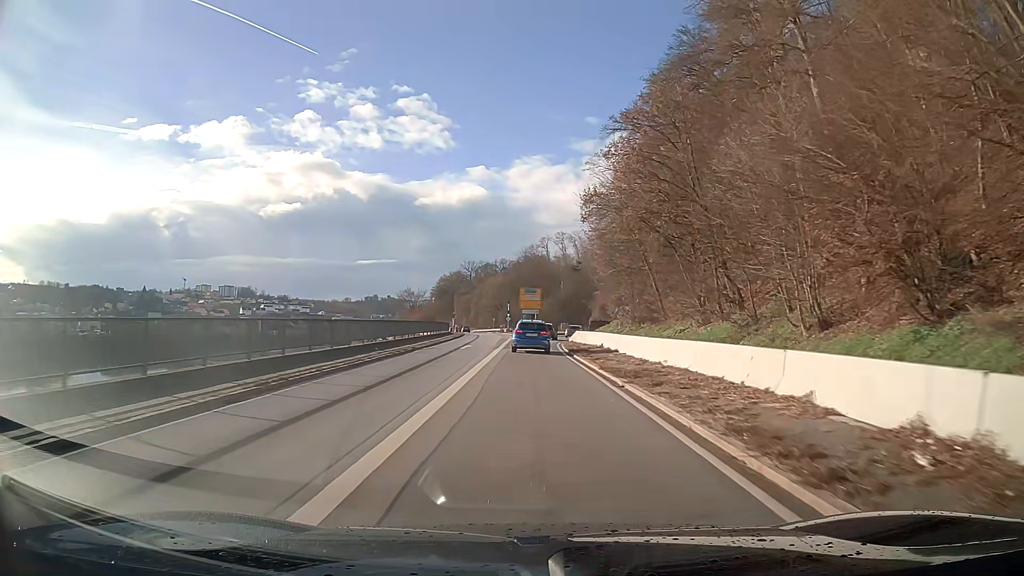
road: primary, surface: asphalt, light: Day
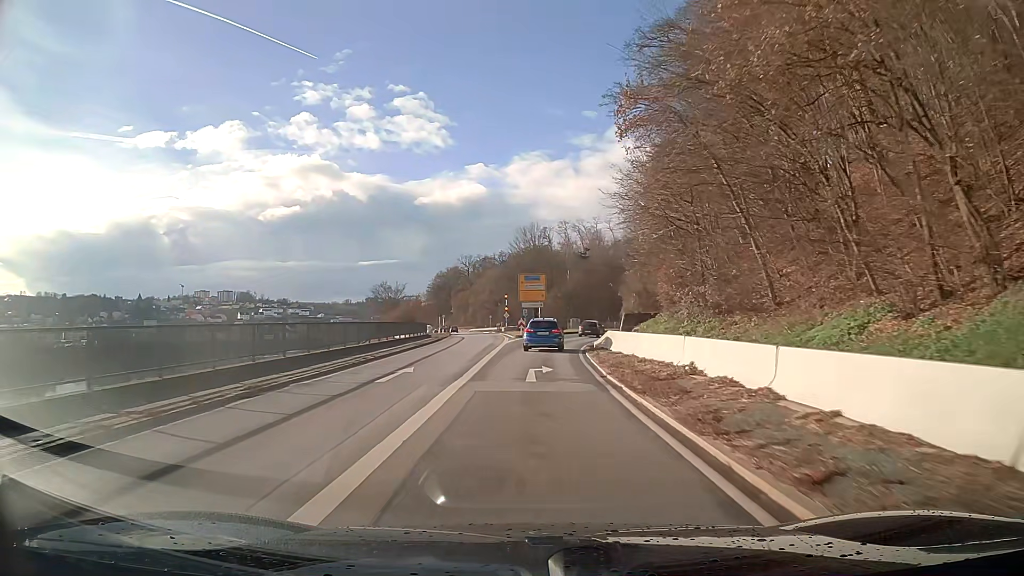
(0.0, +19.1) m; 0°
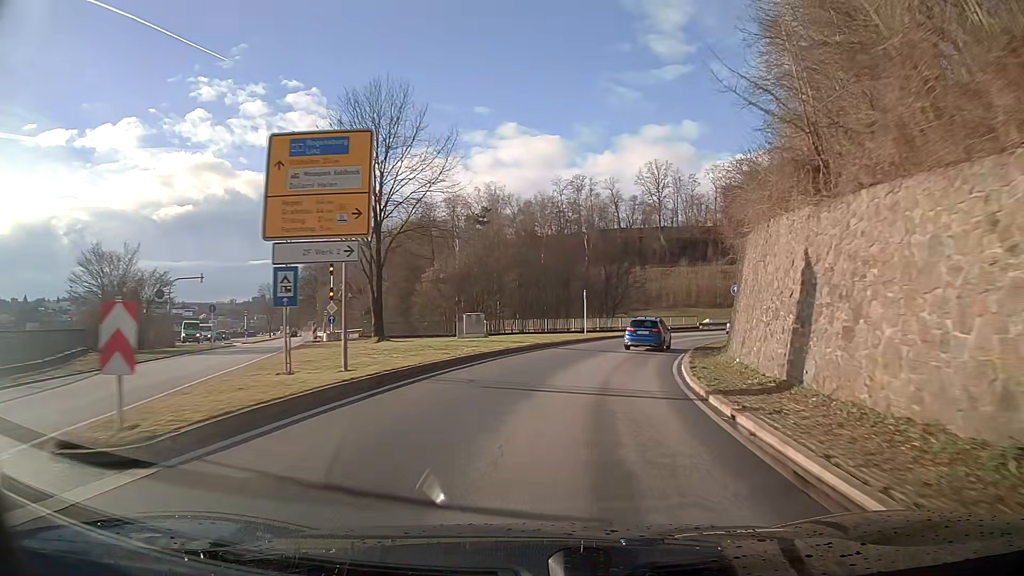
(+2.9, +46.9) m; +12°
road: primary_link
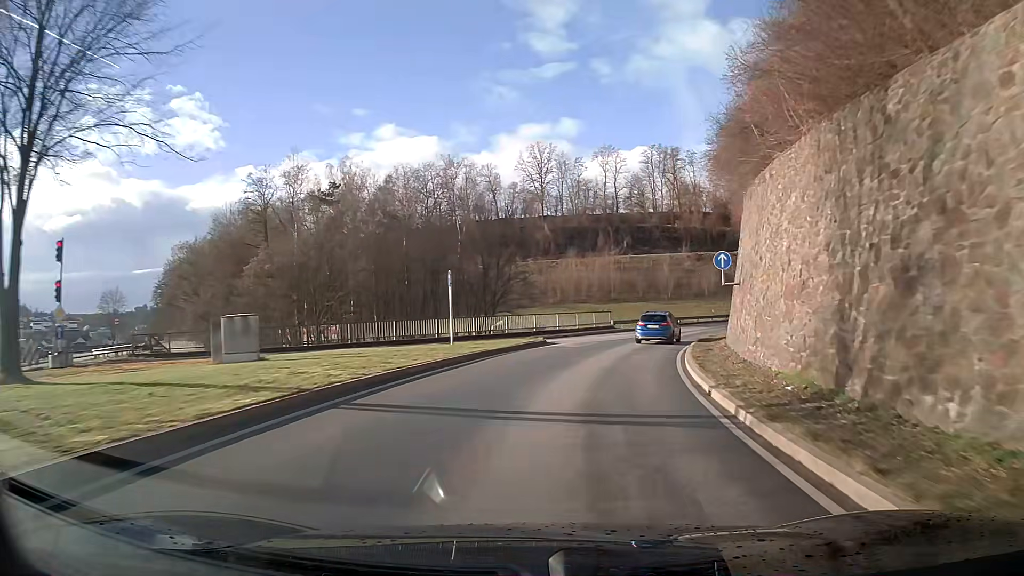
(+1.6, +18.2) m; +10°
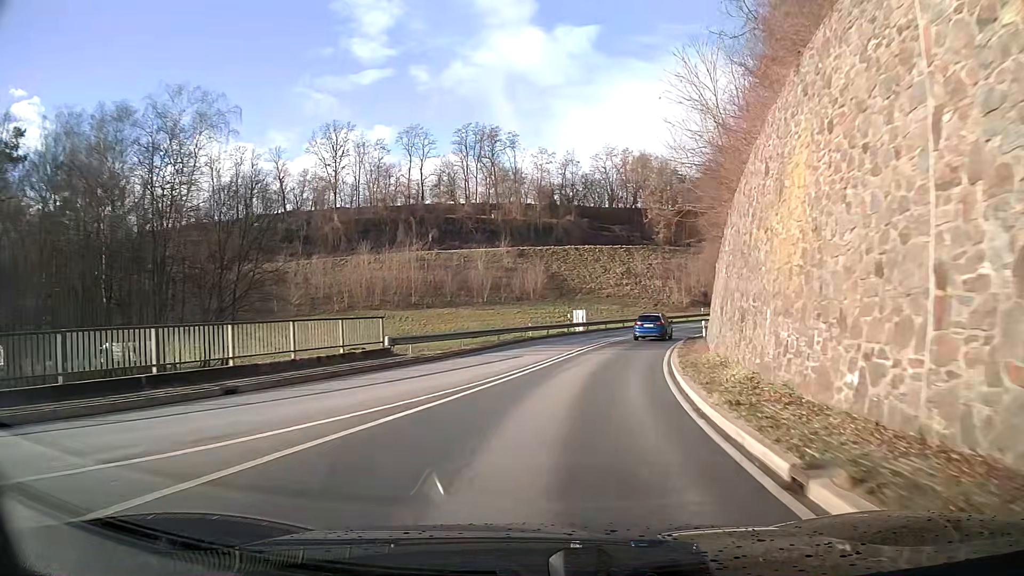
(+3.8, +26.9) m; +16°
